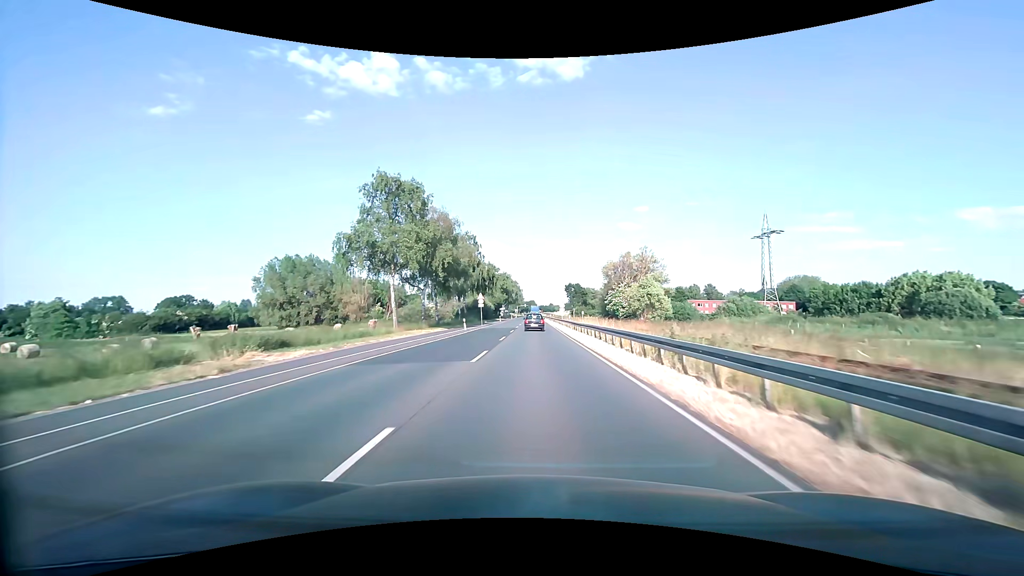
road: primary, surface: asphalt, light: Day
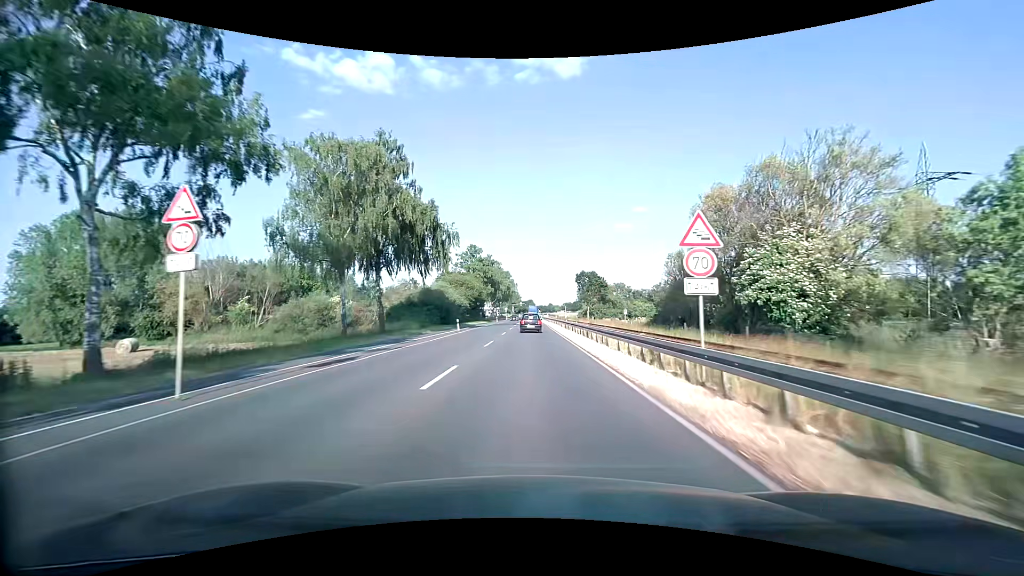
(+0.1, +53.3) m; 0°
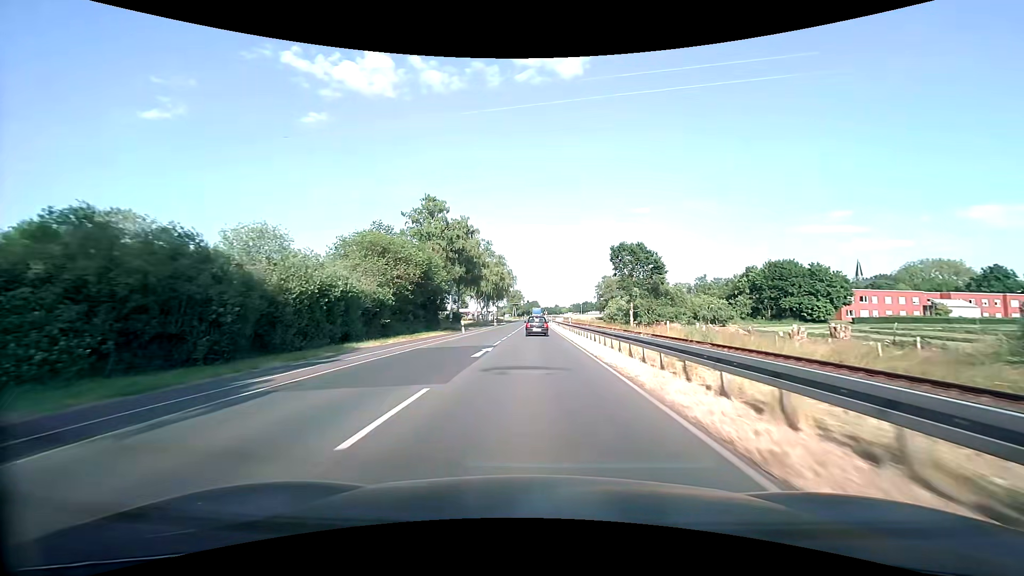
(-0.3, +52.2) m; -1°
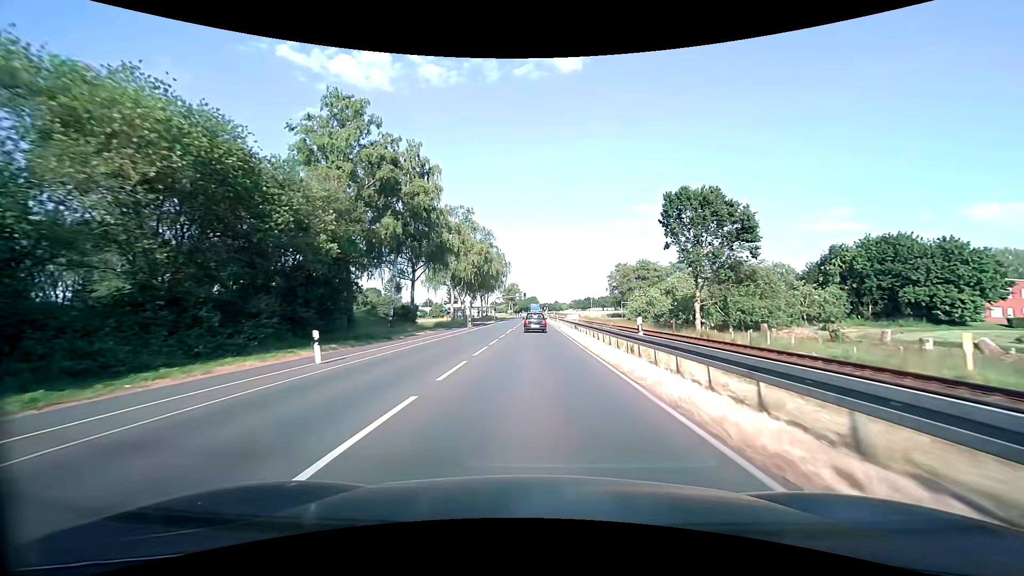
(+0.1, +31.5) m; 0°
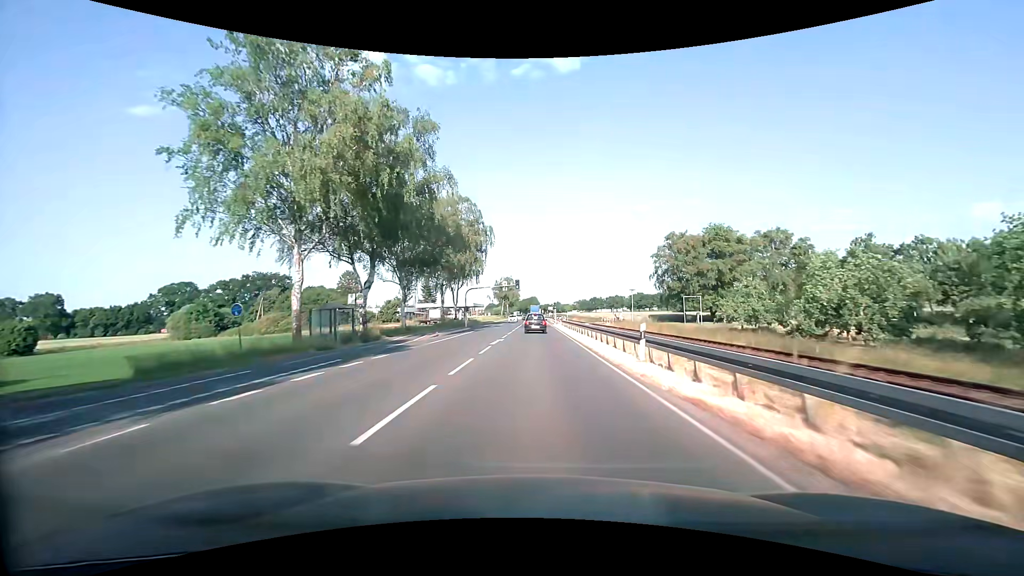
(0.0, +53.2) m; 0°
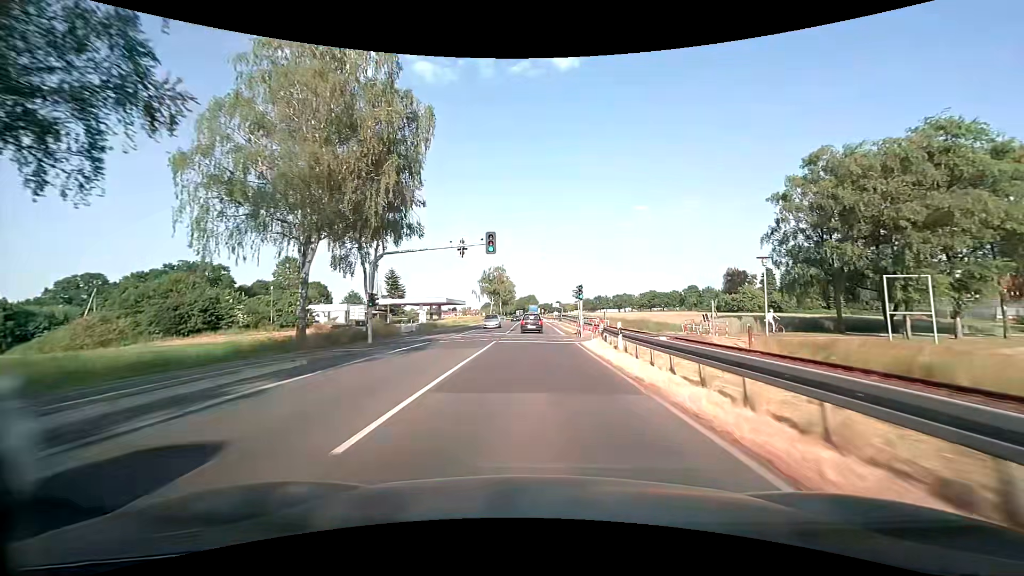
(+0.1, +42.8) m; +1°
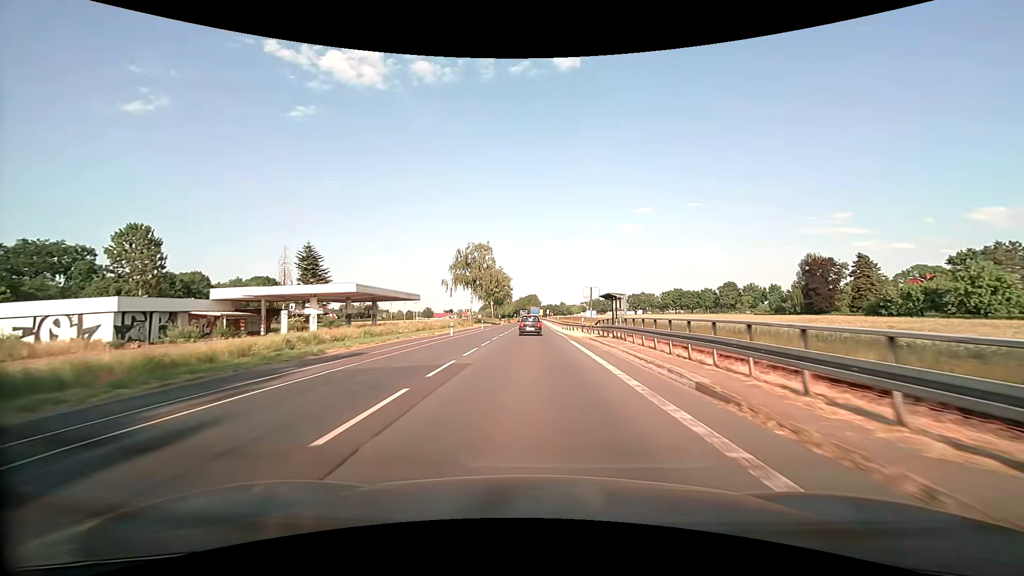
(-0.4, +53.7) m; 0°
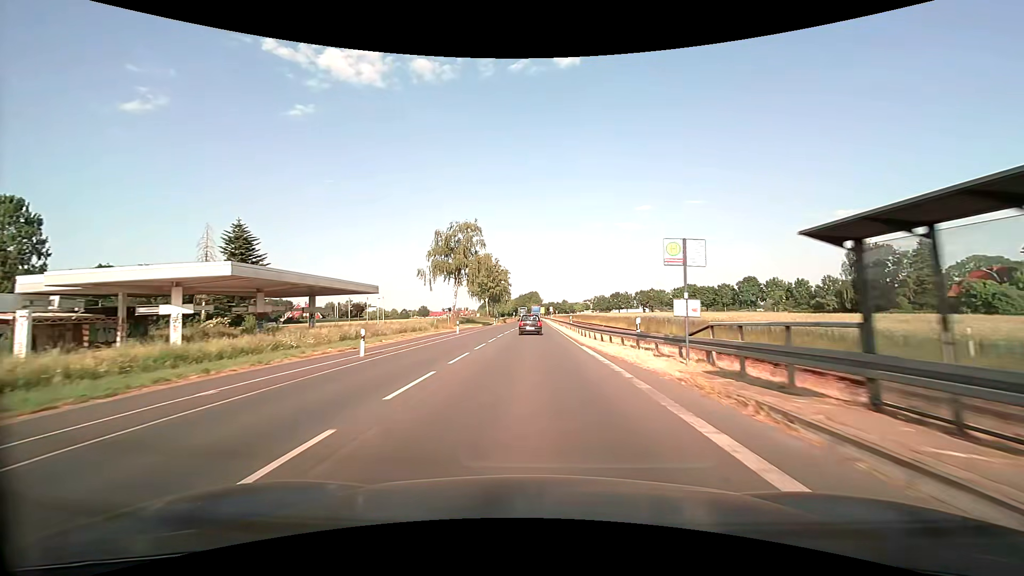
(-0.1, +21.4) m; 0°
(0, +10) (0, +20) (0, +30) (0, +40) (0, +50) (0, +60) (0, +70) (0, +80) (0, +90) (0, +100) m
